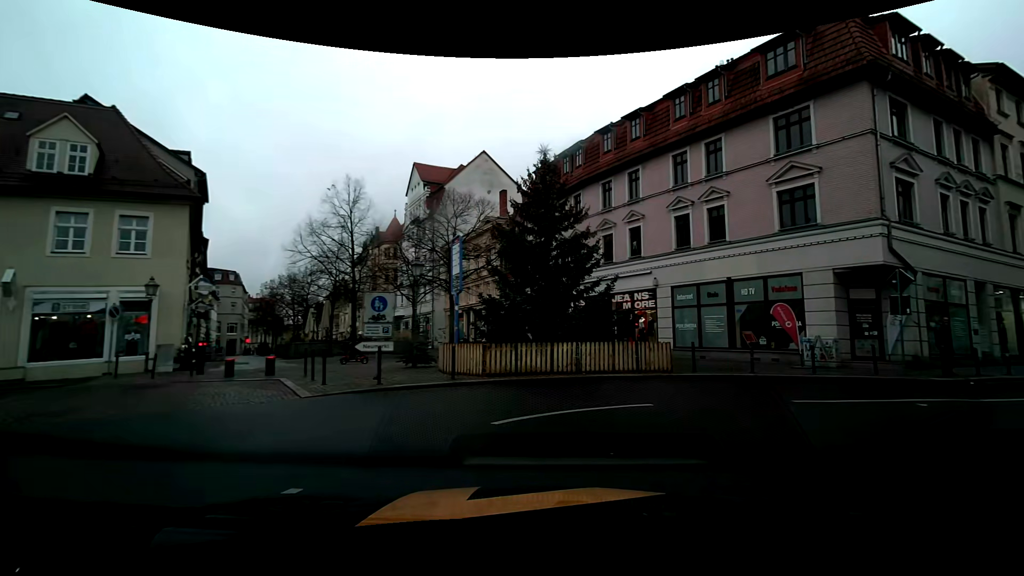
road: primary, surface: asphalt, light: Day
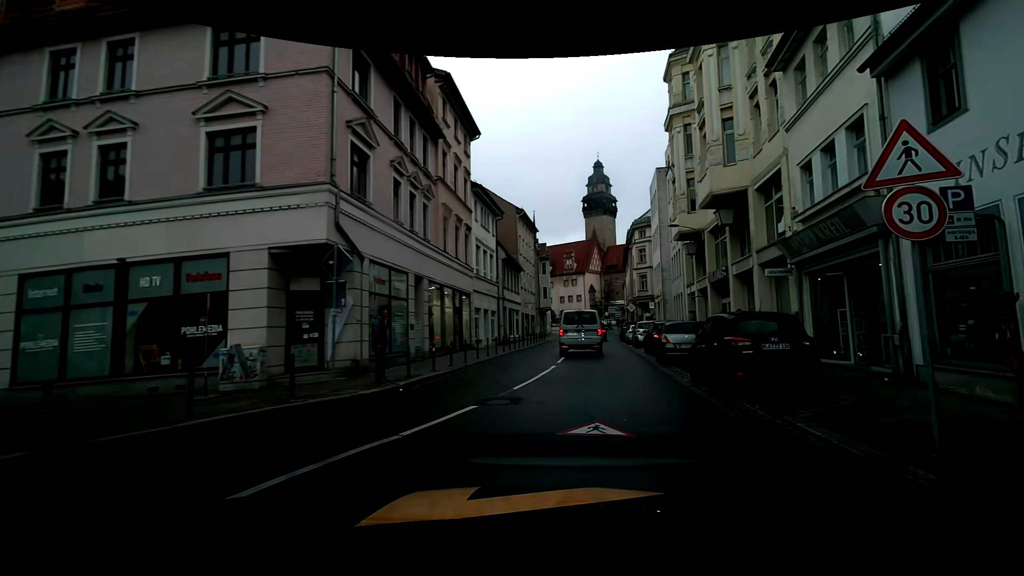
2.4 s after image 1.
(+3.8, +6.7) m; +54°
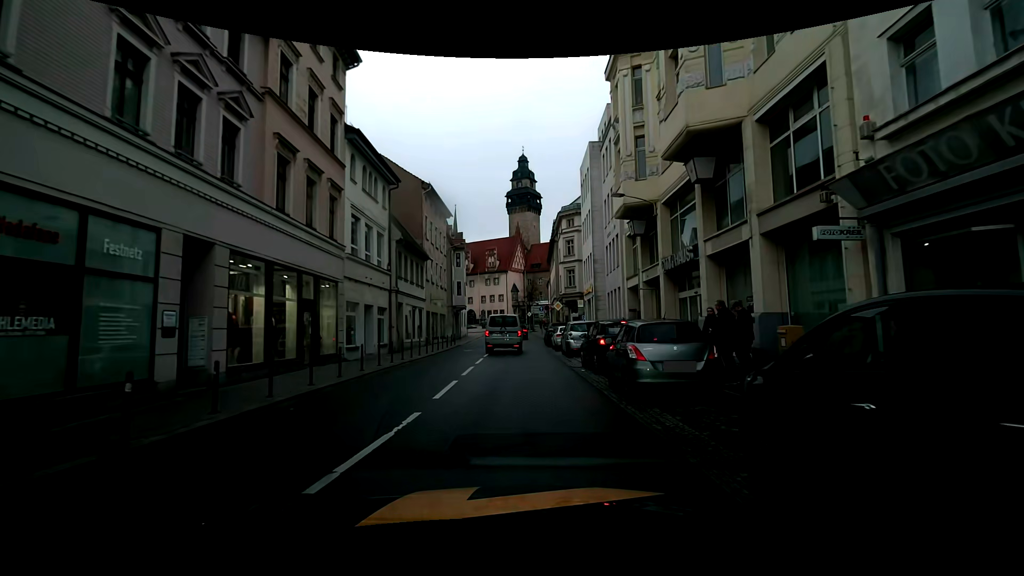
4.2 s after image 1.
(+1.0, +8.8) m; +8°
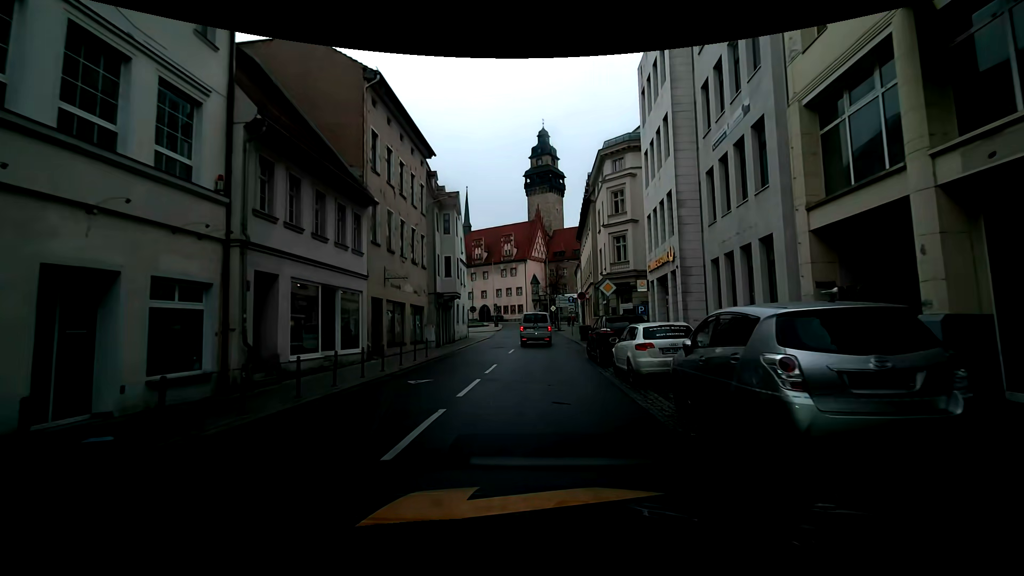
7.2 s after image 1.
(0.0, +17.8) m; 0°
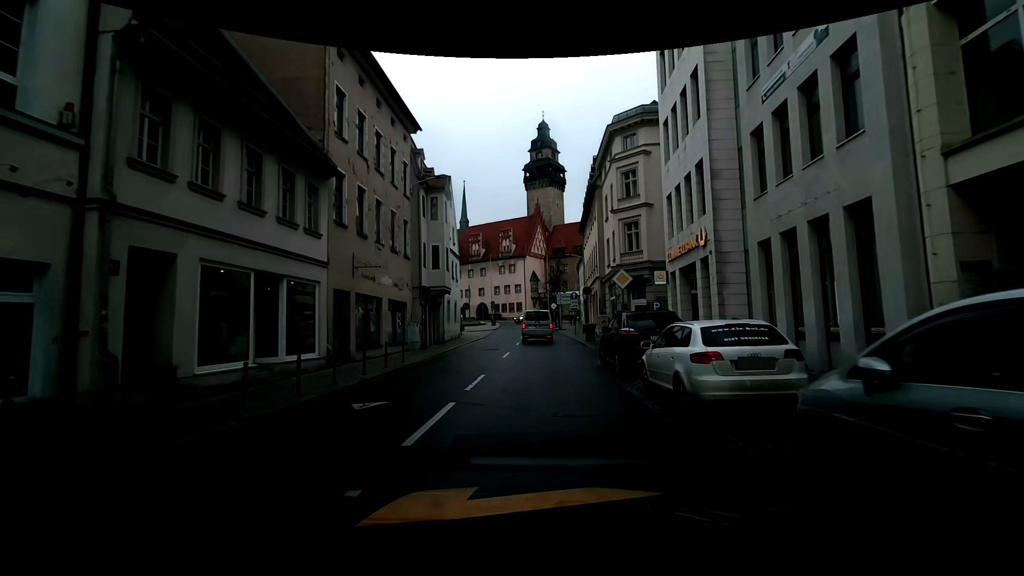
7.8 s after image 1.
(0.0, +4.1) m; 0°
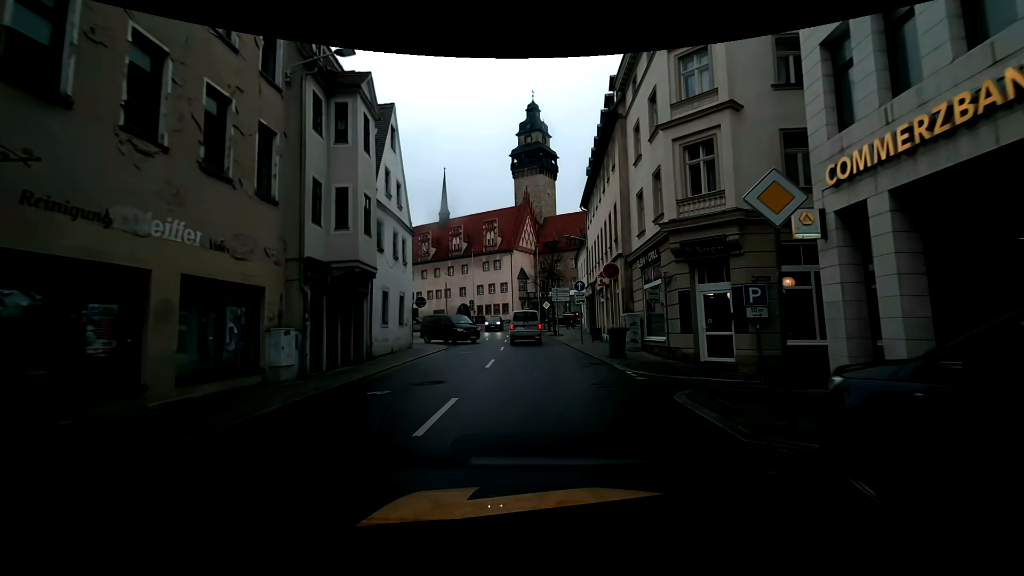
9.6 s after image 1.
(-0.3, +13.2) m; 0°
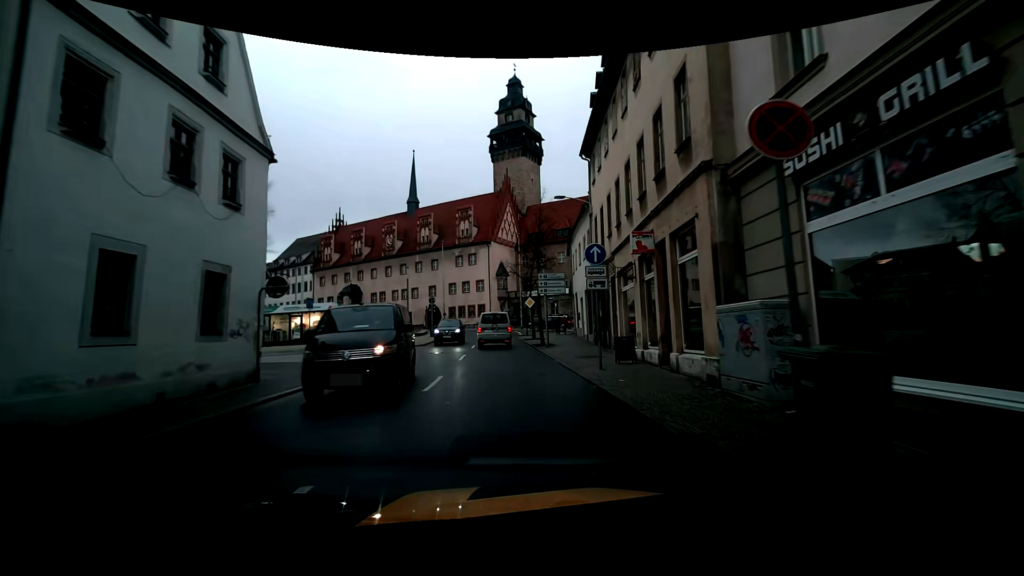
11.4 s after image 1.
(+0.1, +13.7) m; 0°
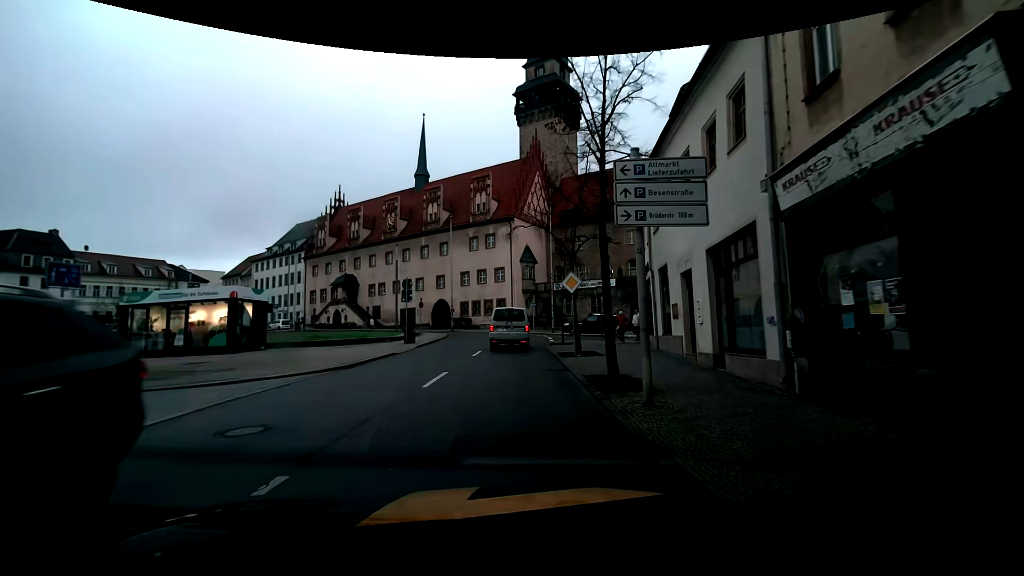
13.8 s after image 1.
(-0.1, +17.8) m; -1°
(0, +10) (-1, +20) (-1, +30) (-2, +40) (-5, +49) (-12, +57) (-20, +62) (-29, +67) (-37, +72) (-46, +76) m
